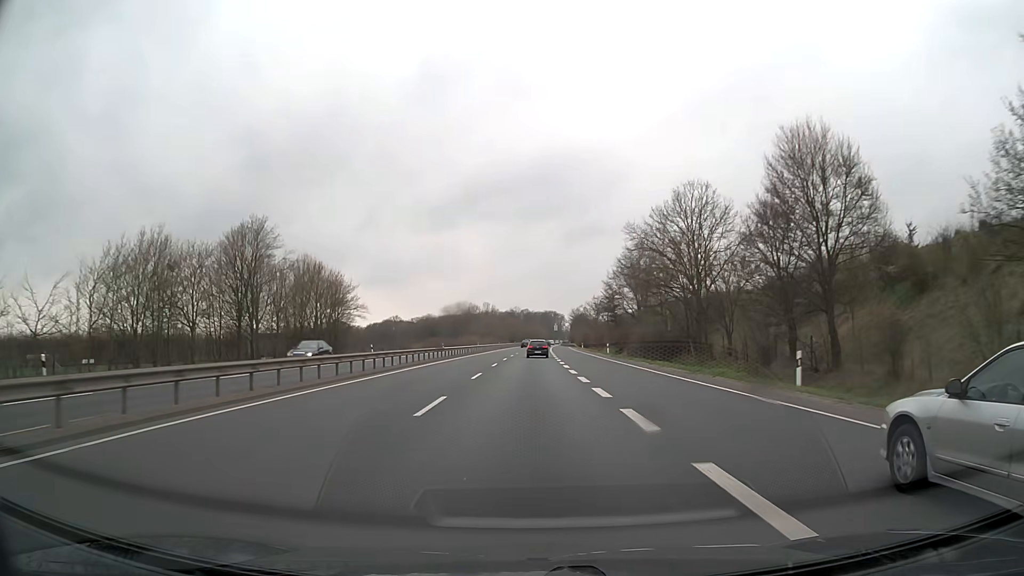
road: trunk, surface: asphalt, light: Day
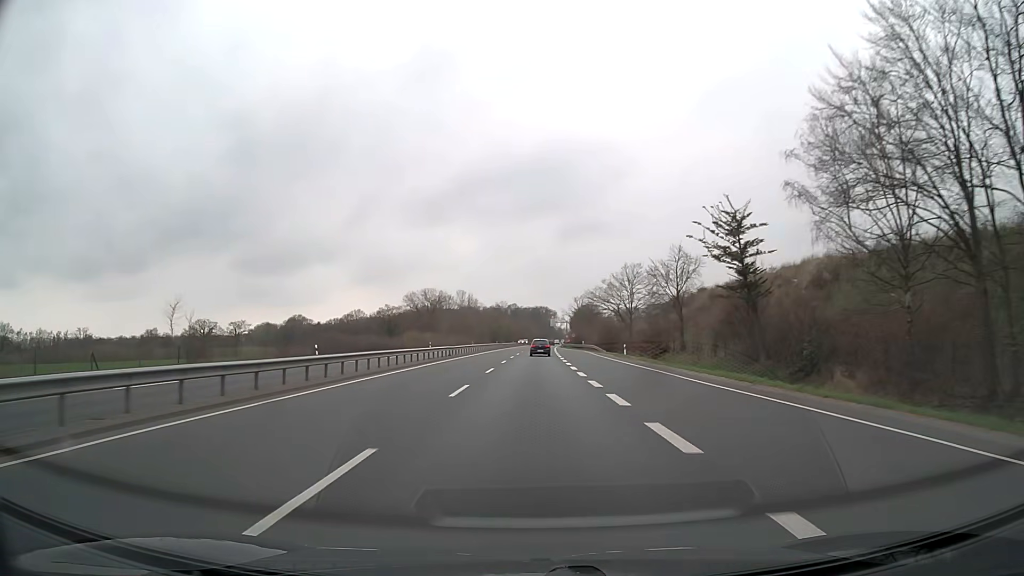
(+0.6, +68.6) m; +1°
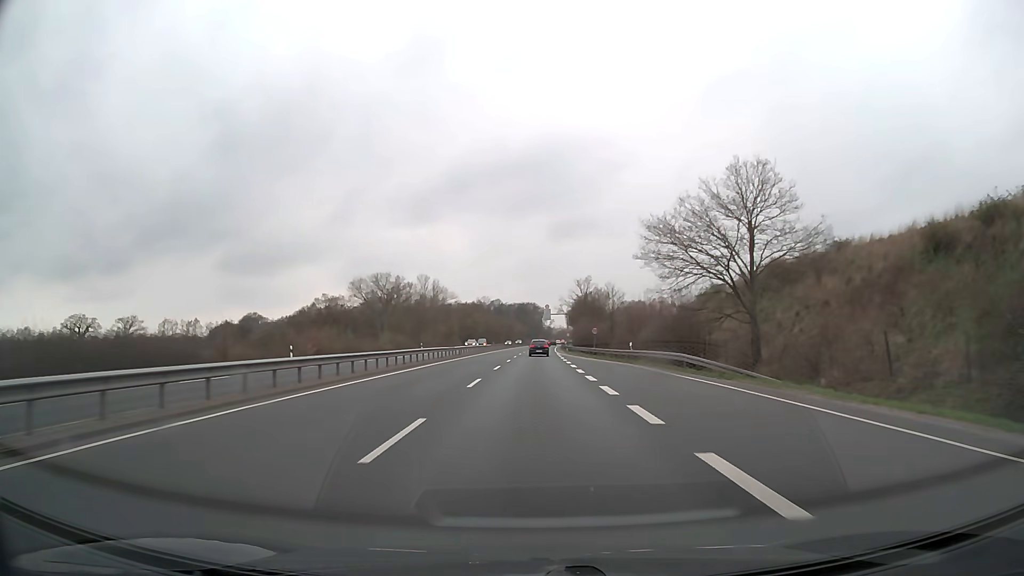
(+0.7, +57.3) m; +1°
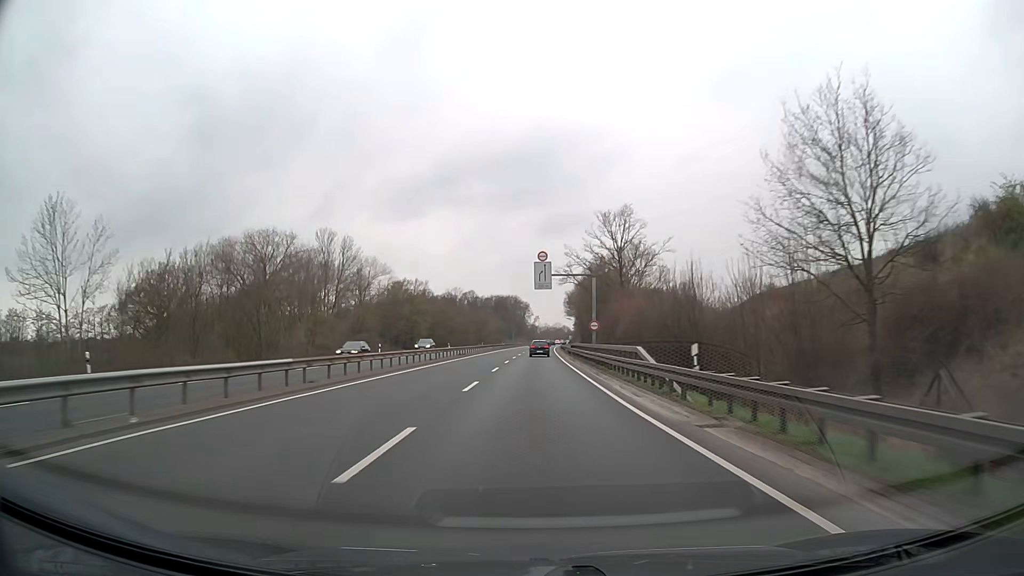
(+1.0, +73.5) m; +1°
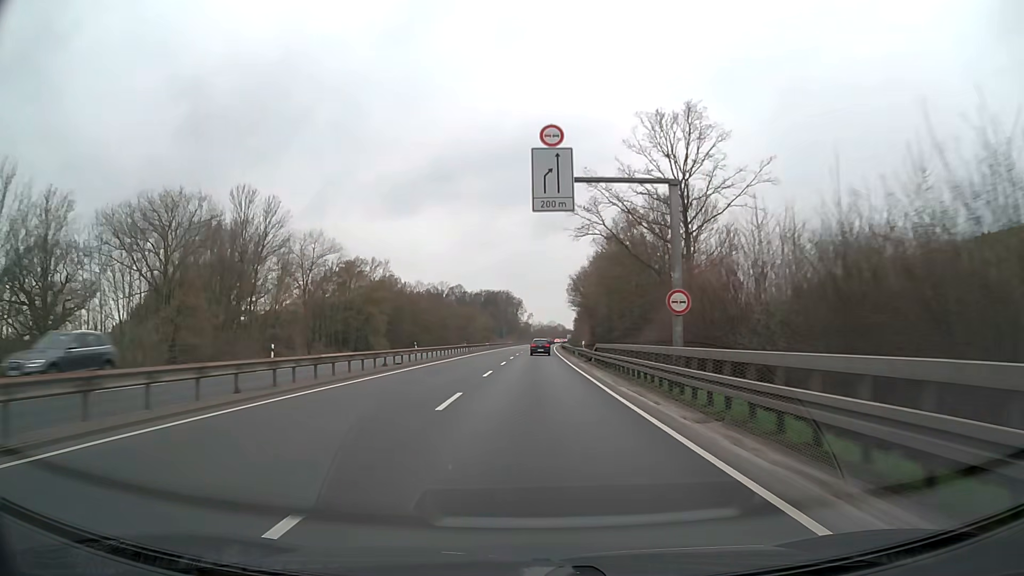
(+0.2, +29.7) m; +1°
(0, +10) (0, +20) (0, +30) (0, +40) (+1, +50) (+1, +60) (+1, +70) (+1, +80) (+2, +90) (+2, +100) m
